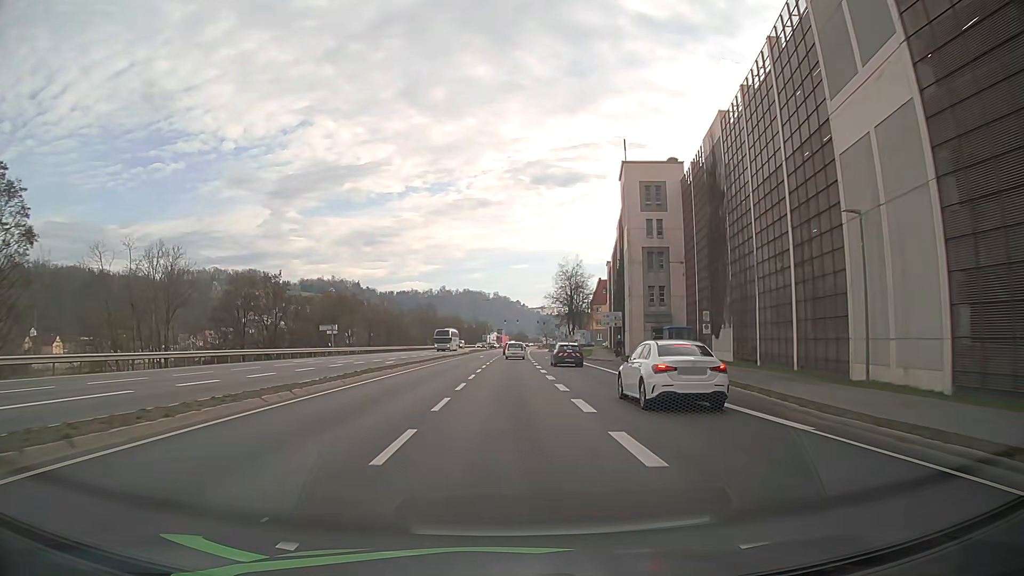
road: primary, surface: asphalt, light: Day
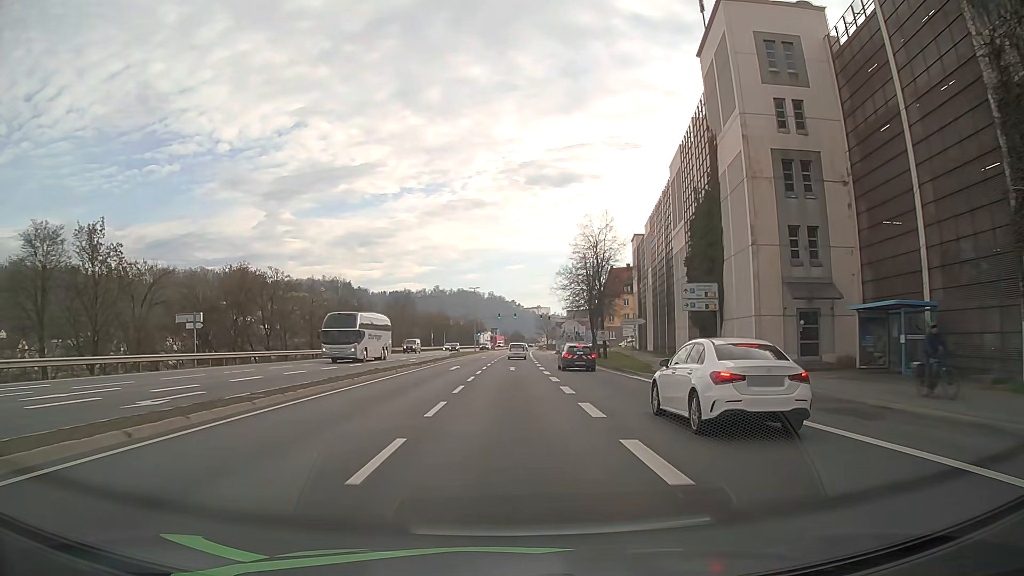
(+0.2, +31.1) m; +1°
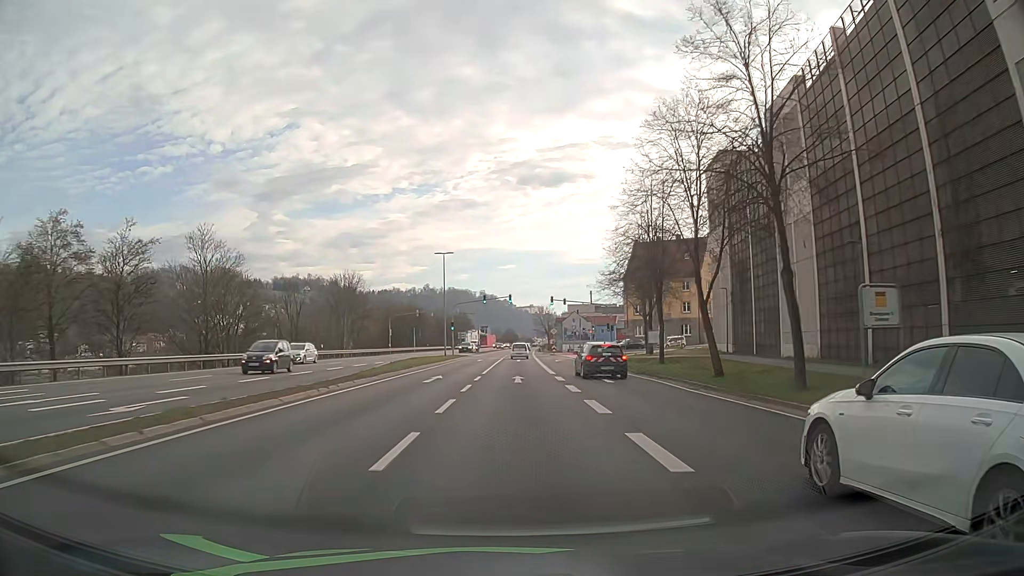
(+0.4, +41.5) m; +1°
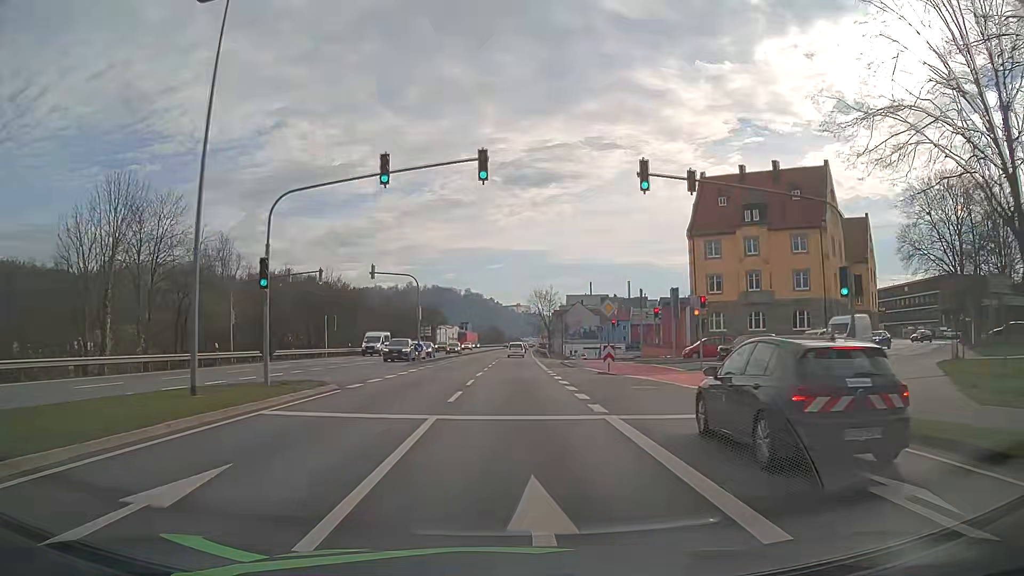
(+0.7, +52.0) m; +2°
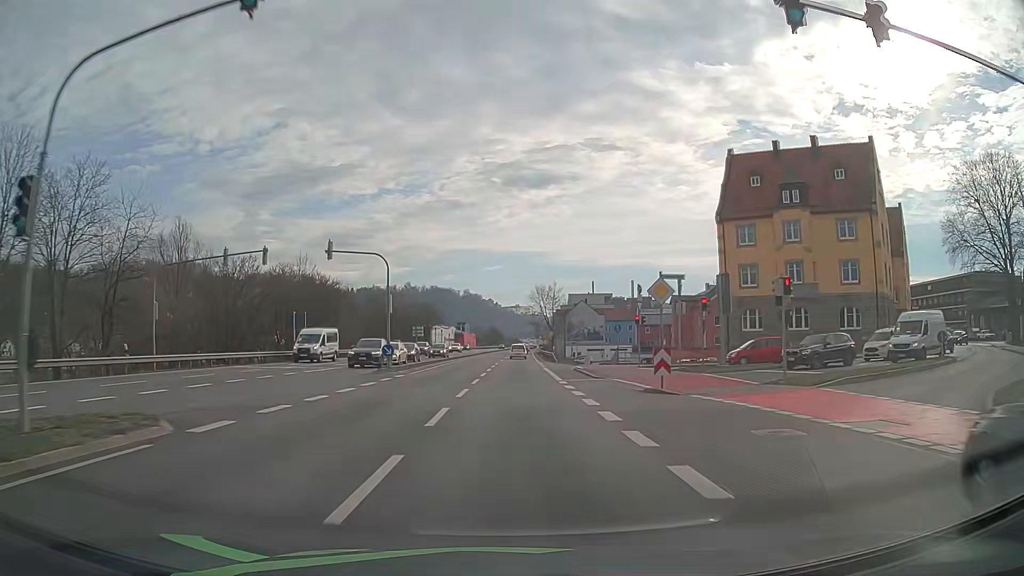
(-0.1, +10.4) m; -1°
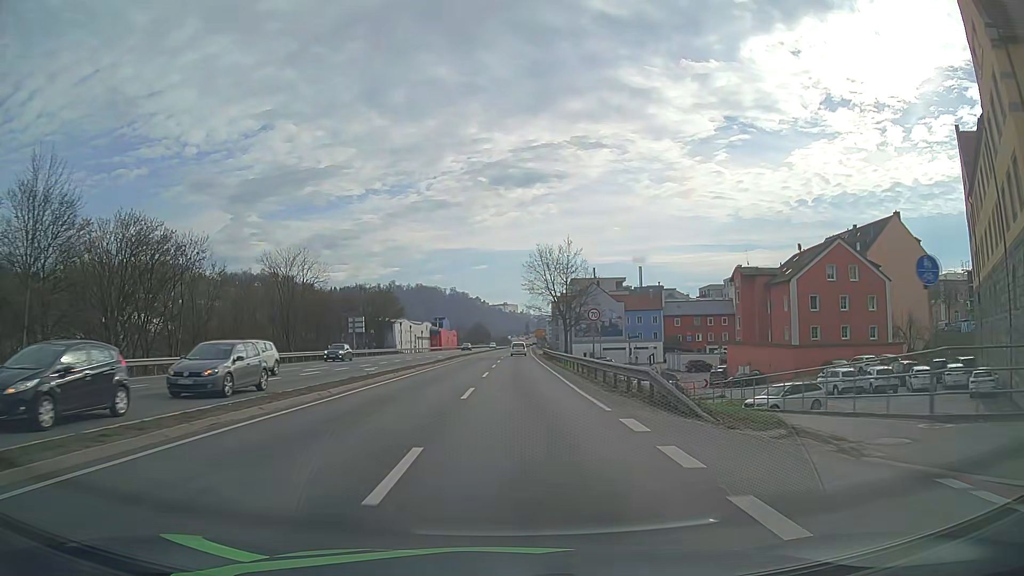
(+0.4, +41.4) m; +1°
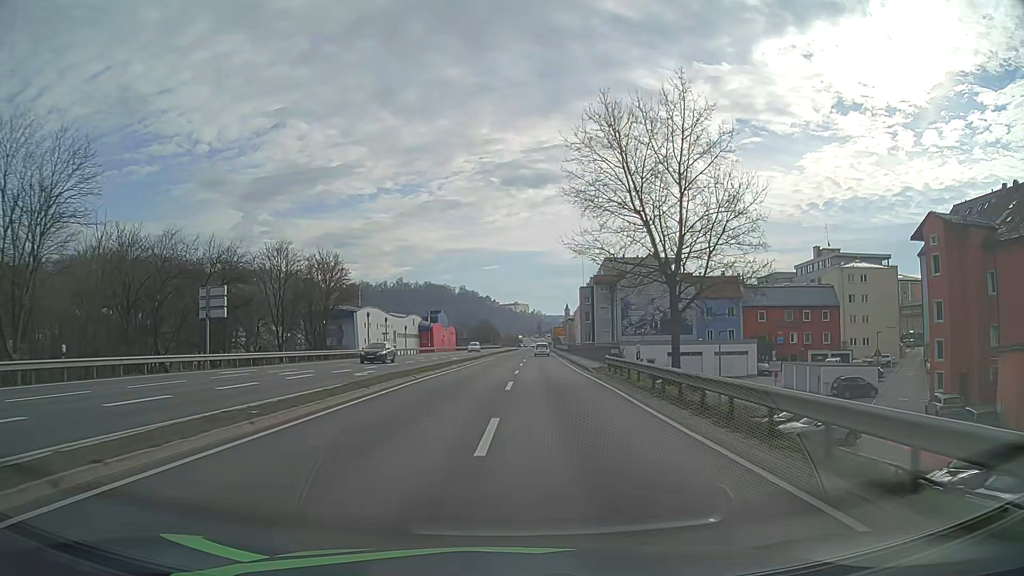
(-0.2, +41.3) m; -1°
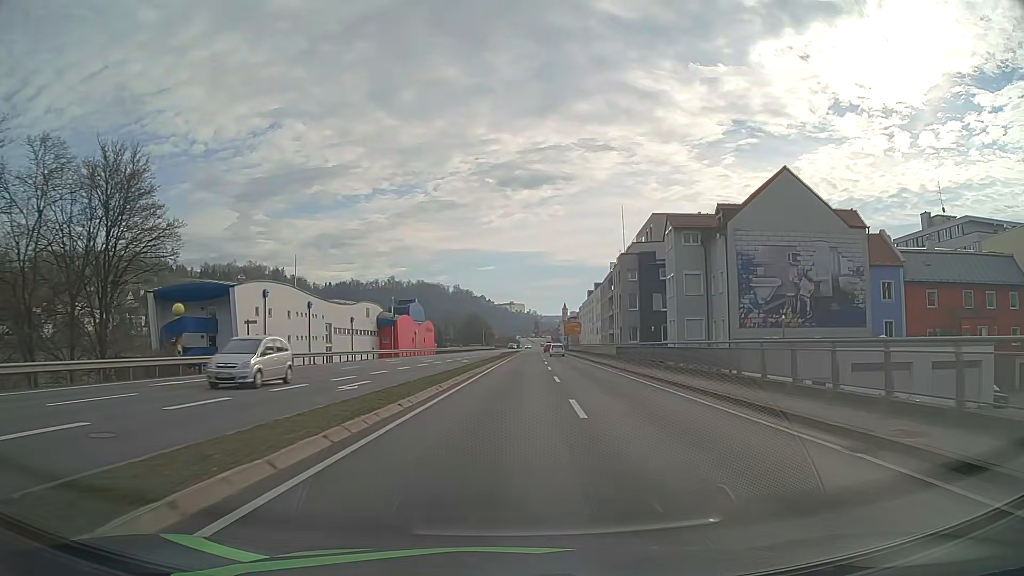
(0.0, +42.0) m; +1°
(0, +10) (0, +20) (0, +30) (+1, +40) (+1, +50) (+1, +60) (+2, +70) (+2, +80) (+3, +90) (+3, +100) m
